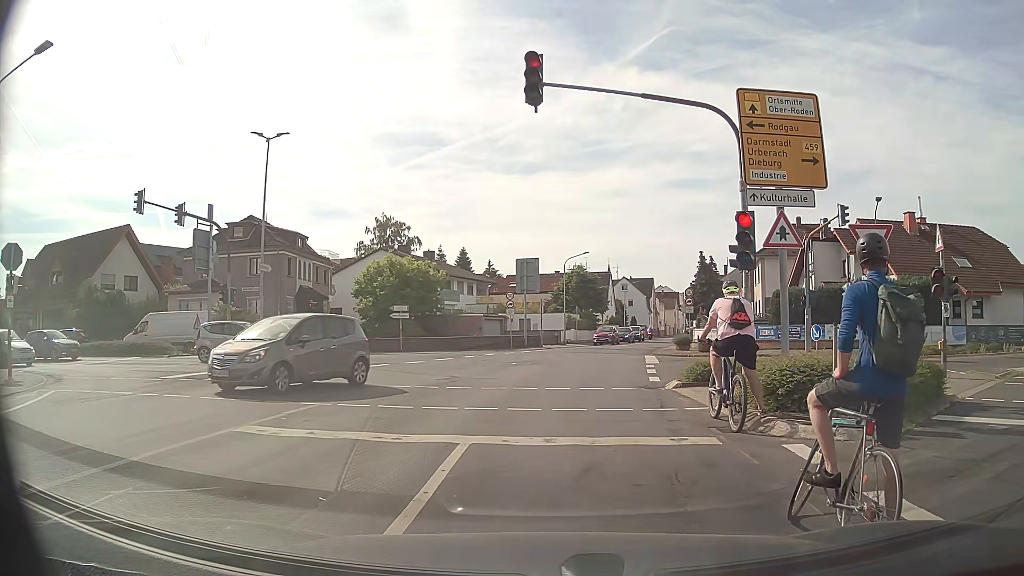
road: tertiary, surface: asphalt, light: Day
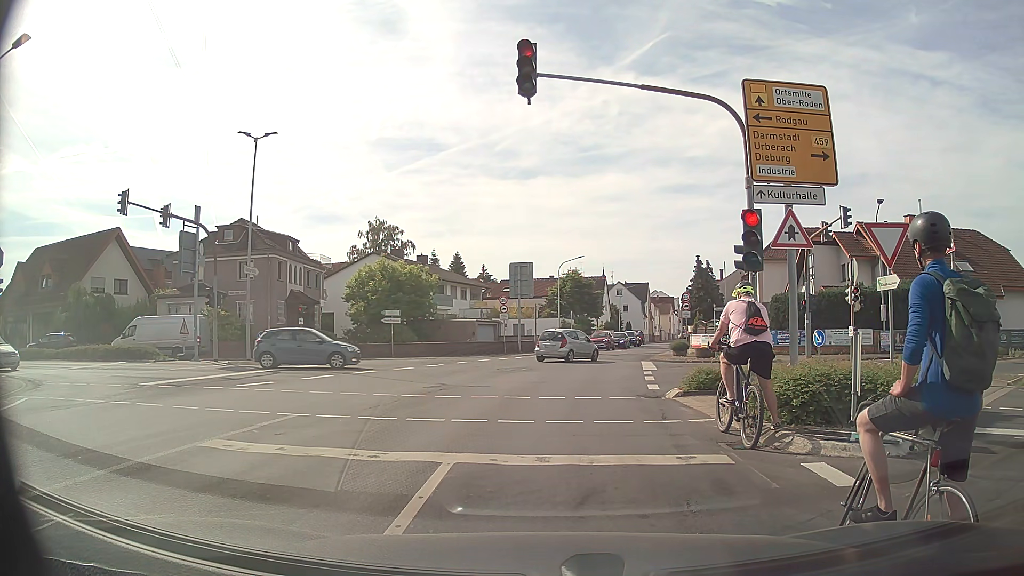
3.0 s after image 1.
(0.0, +0.8) m; 0°
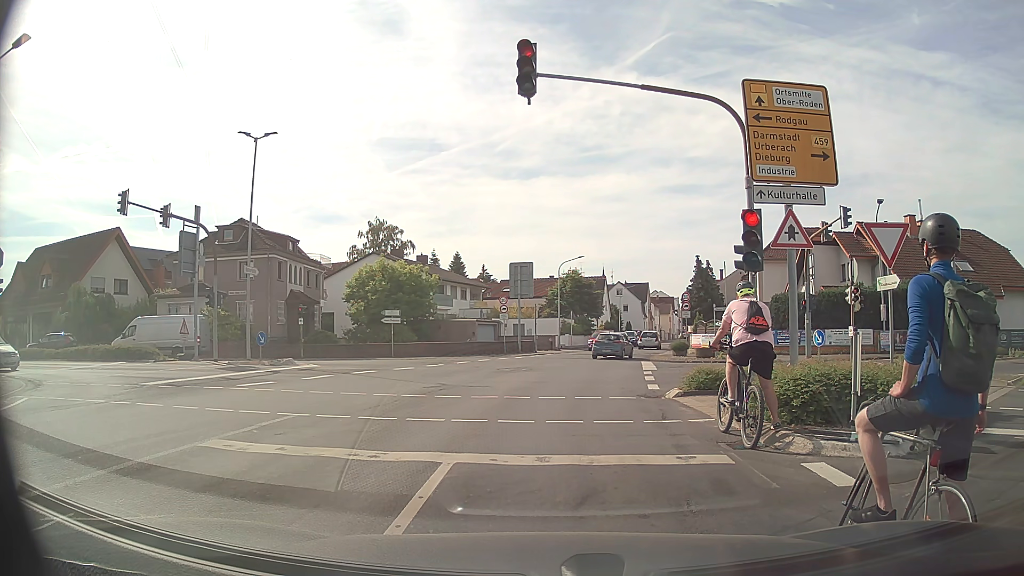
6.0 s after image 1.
(0.0, 0.0) m; 0°
(0, +10) (+1, +20) (+3, +30) (+5, +40) (+8, +49) (+10, +59) (+13, +68) (+16, +78) (+19, +88) (+22, +97) m
